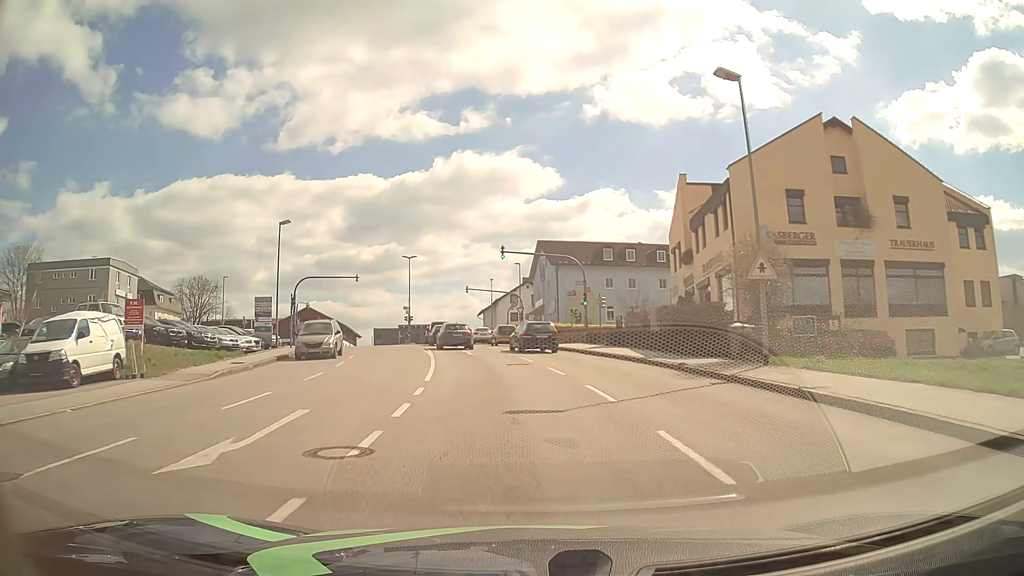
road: tertiary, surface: asphalt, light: Day
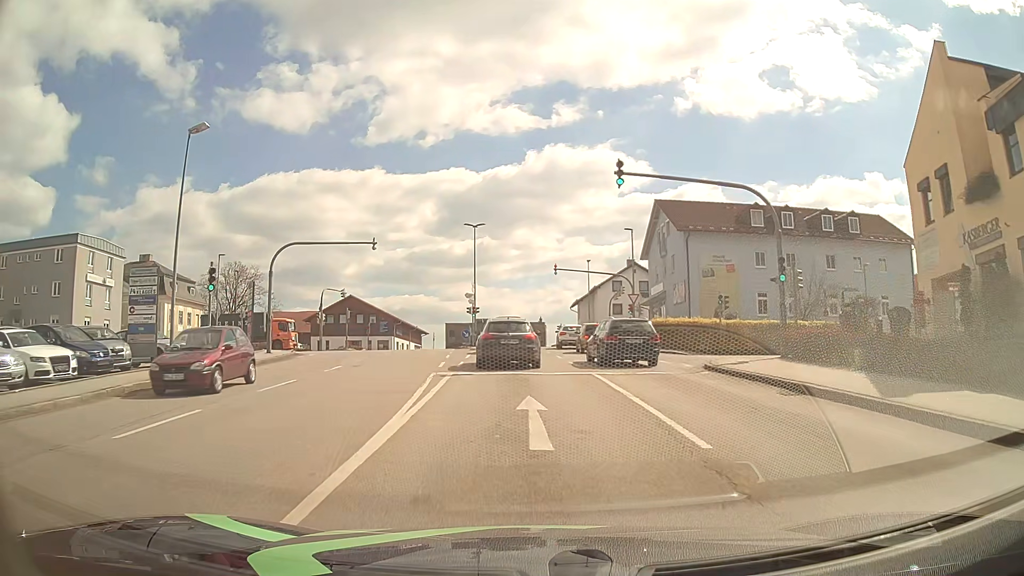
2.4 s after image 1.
(-1.5, +21.8) m; -8°
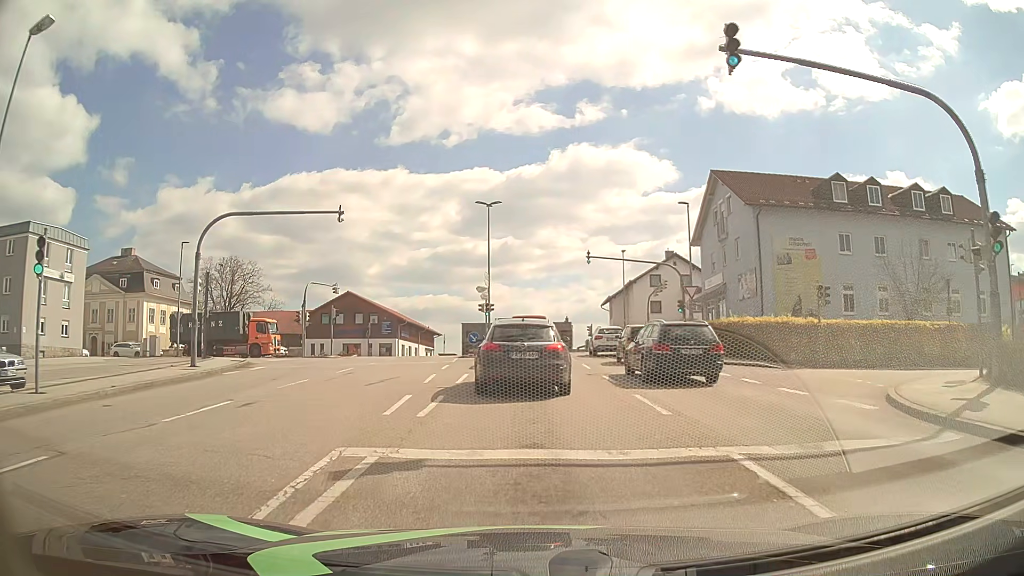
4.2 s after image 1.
(-0.2, +10.2) m; -2°
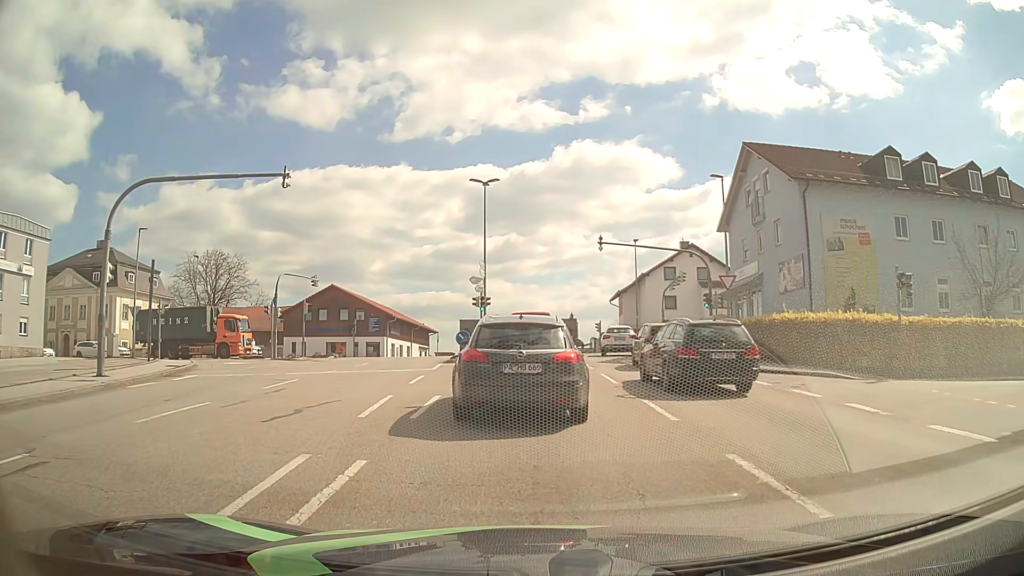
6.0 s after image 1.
(0.0, +6.1) m; 0°
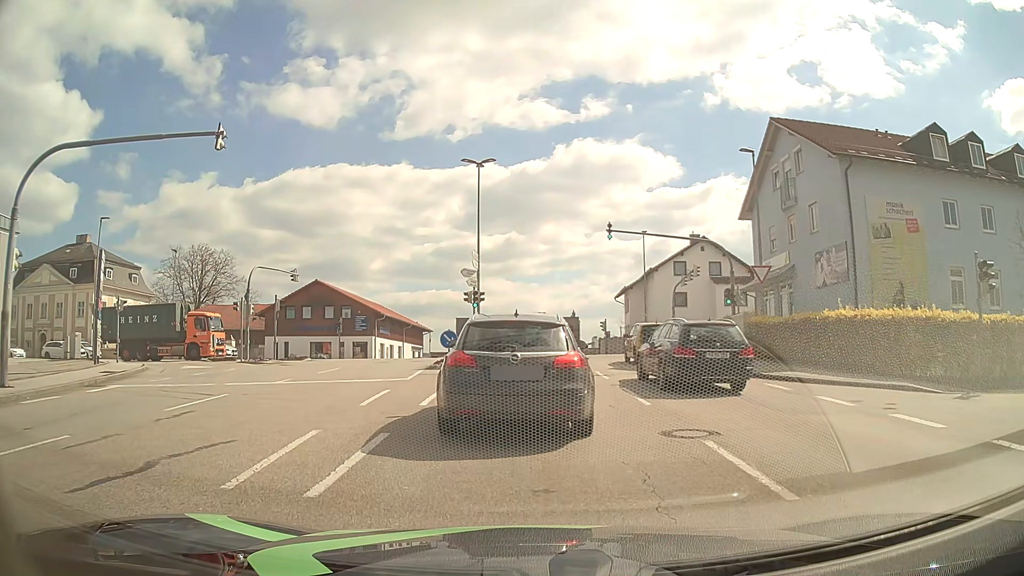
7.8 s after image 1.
(+0.1, +4.5) m; 0°
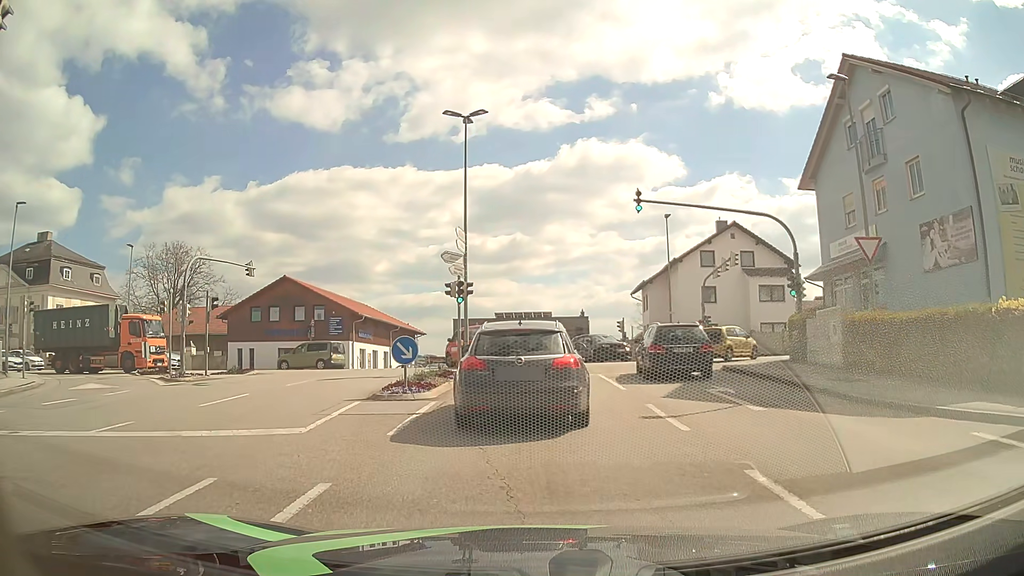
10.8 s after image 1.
(+0.1, +8.6) m; 0°
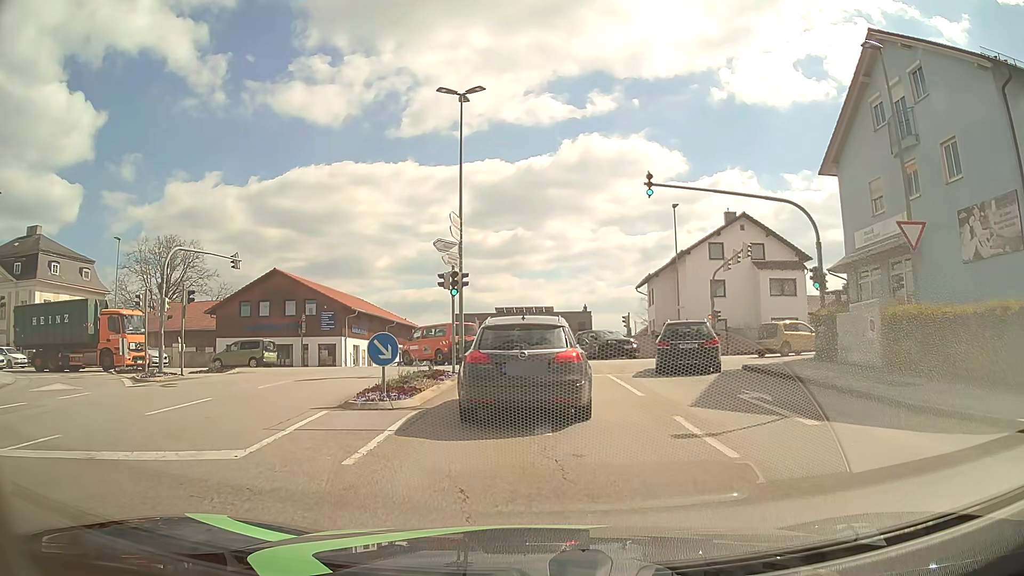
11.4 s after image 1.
(0.0, +2.2) m; 0°
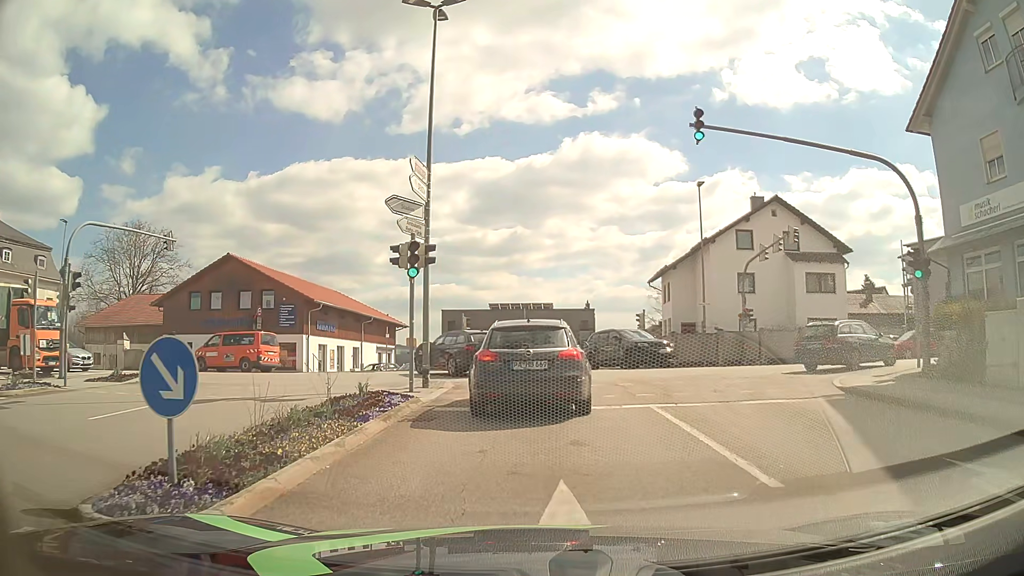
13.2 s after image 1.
(0.0, +7.4) m; -1°
(0, +10) (0, +20) (-5, +29) (-14, +33) (-24, +34) (-34, +35) (-44, +35) (-54, +35) (-64, +35) (-74, +36) m
